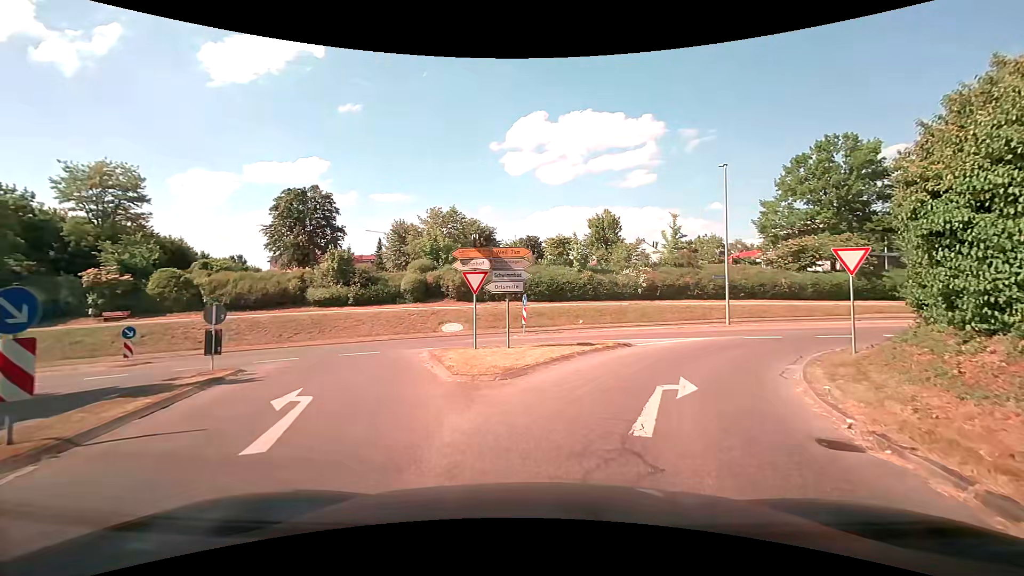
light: Day
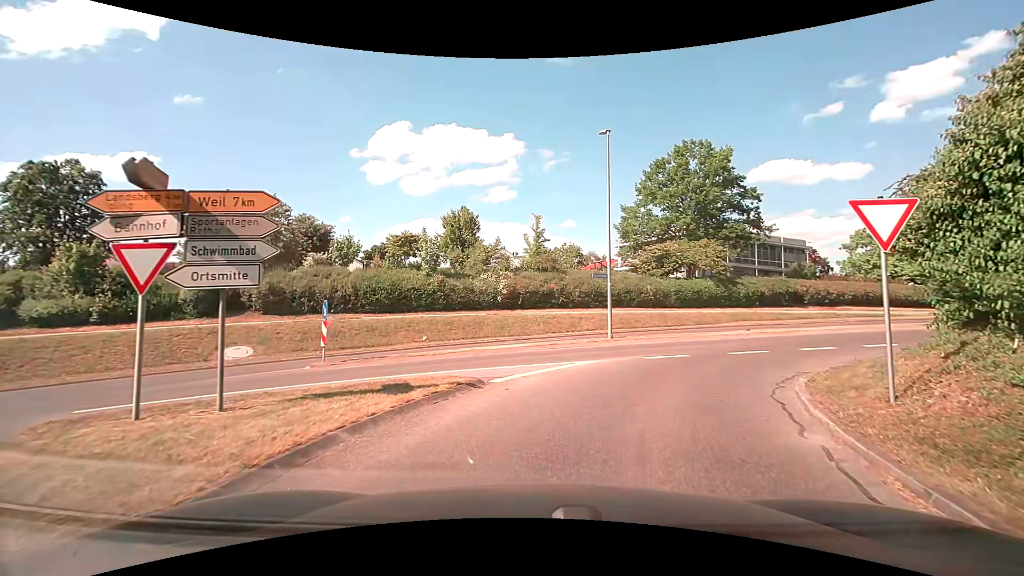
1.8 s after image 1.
(+1.1, +7.7) m; +15°
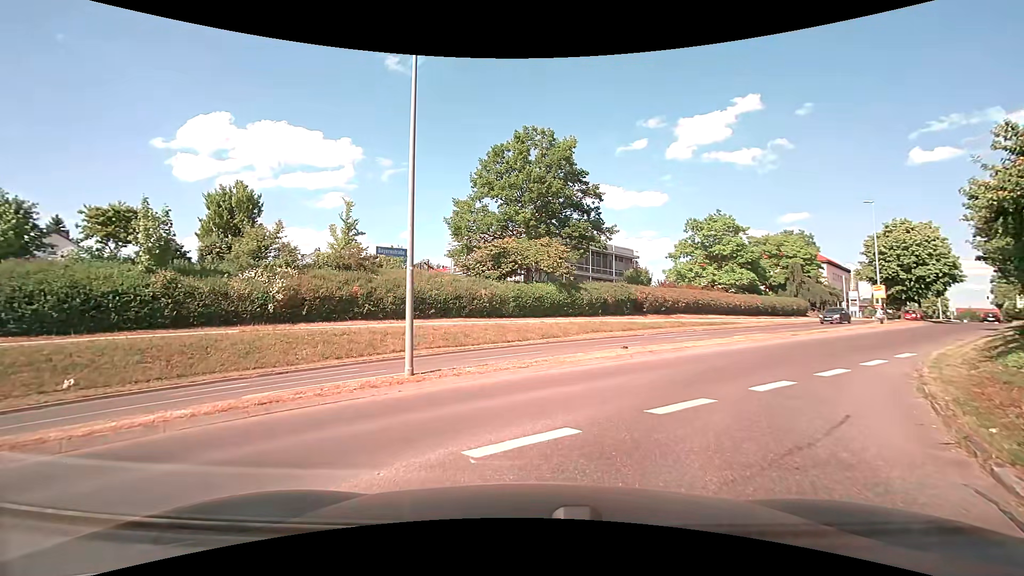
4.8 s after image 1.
(+1.5, +9.3) m; +19°
(+2, +10) (+8, +17) (+15, +25) (+22, +32) (+29, +39) (+35, +46) (+42, +54) (+49, +61) (+55, +69) (+62, +76) m
